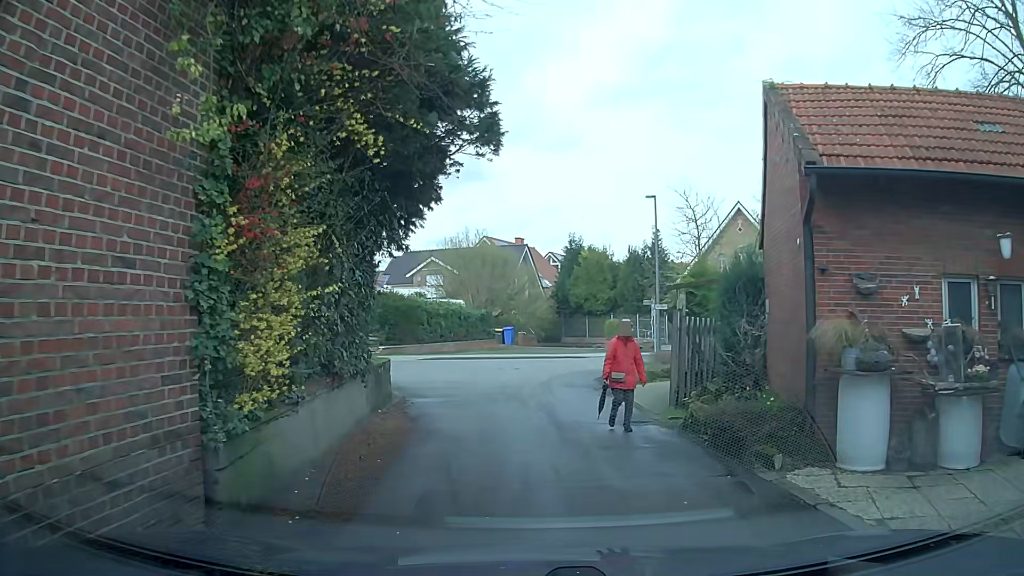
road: residential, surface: asphalt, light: Day
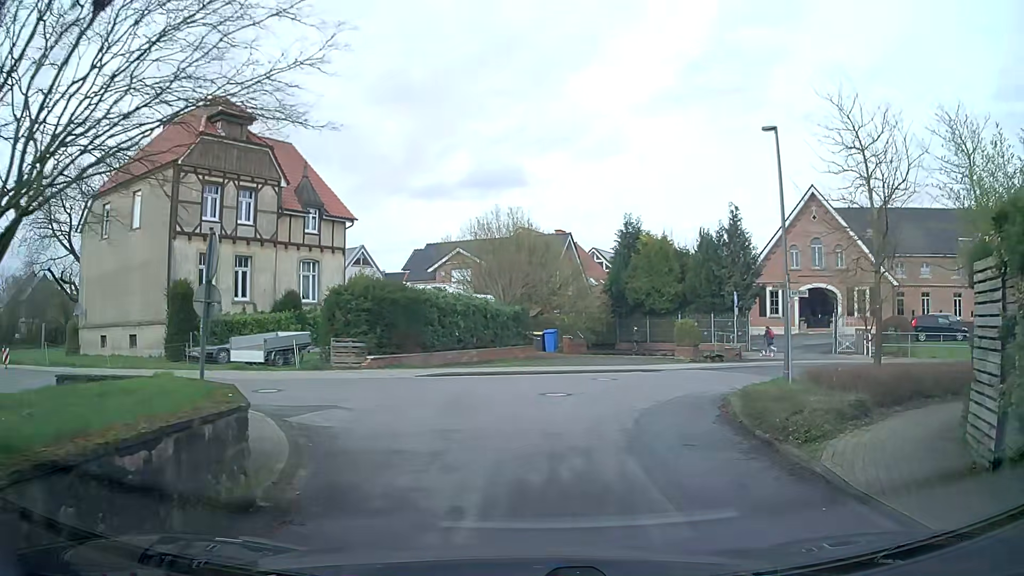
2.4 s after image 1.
(0.0, +9.2) m; -2°
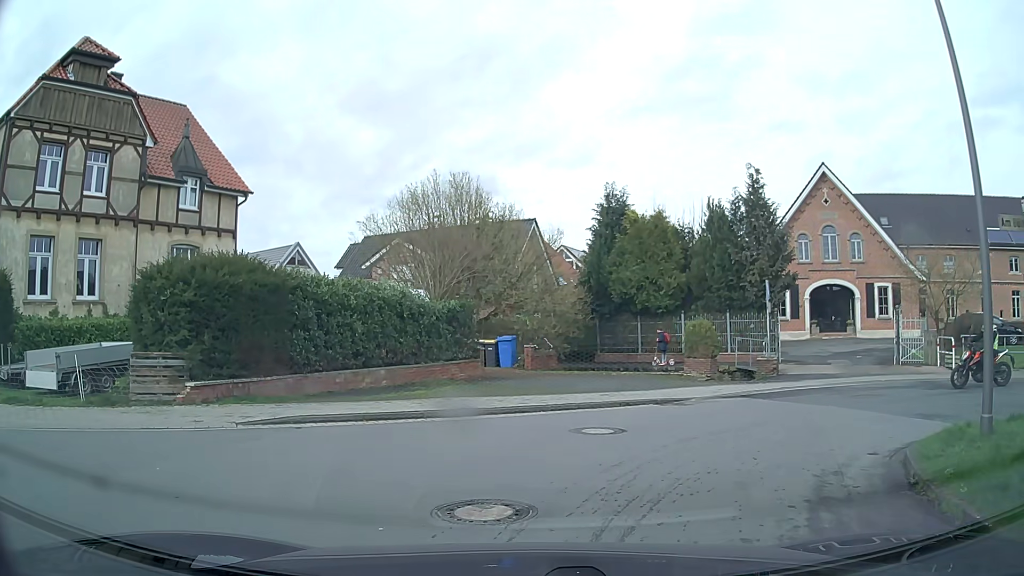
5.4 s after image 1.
(+0.7, +9.2) m; +2°
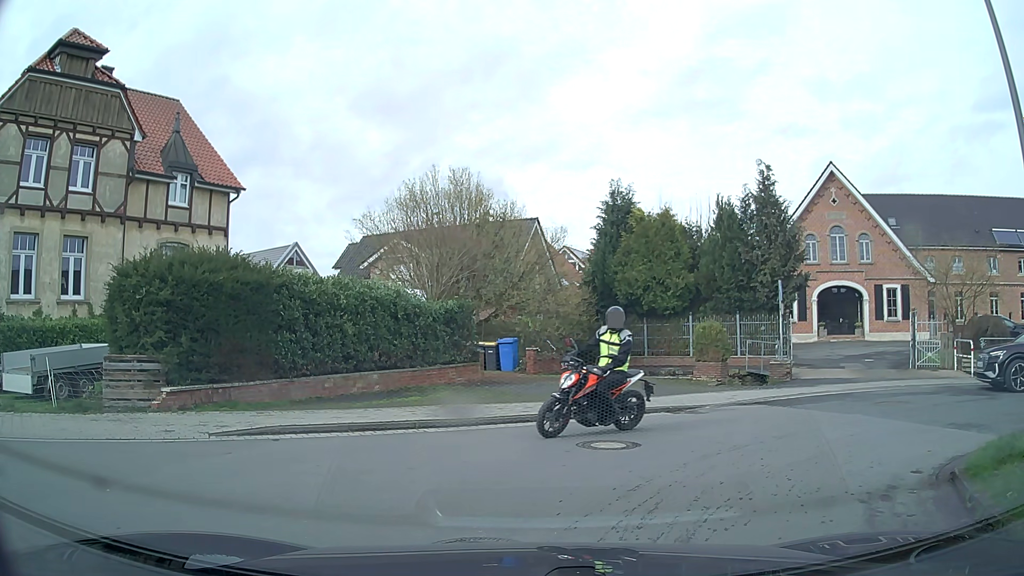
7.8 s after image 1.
(0.0, +1.0) m; +1°
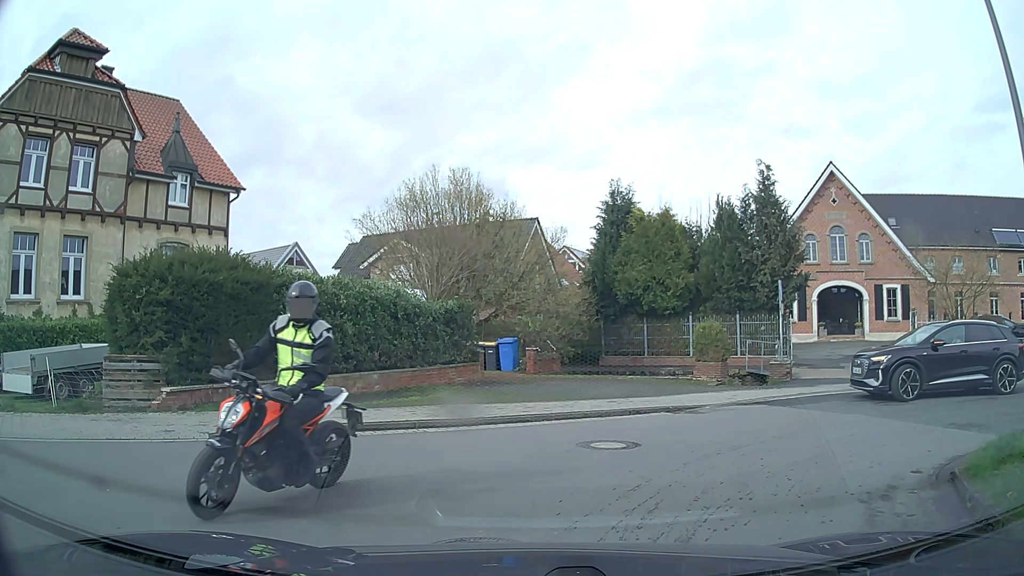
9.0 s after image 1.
(0.0, 0.0) m; 0°
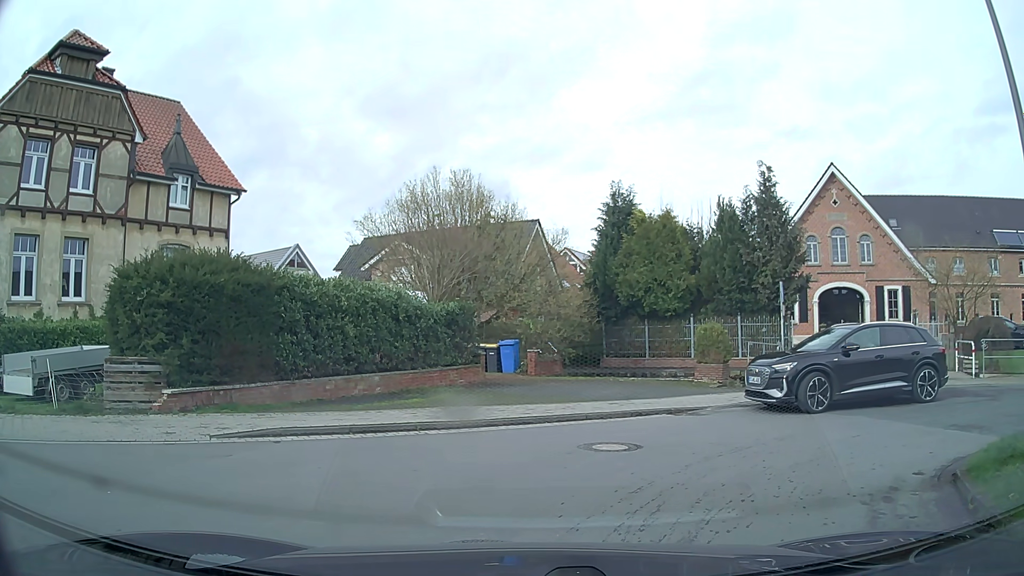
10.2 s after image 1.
(0.0, 0.0) m; 0°
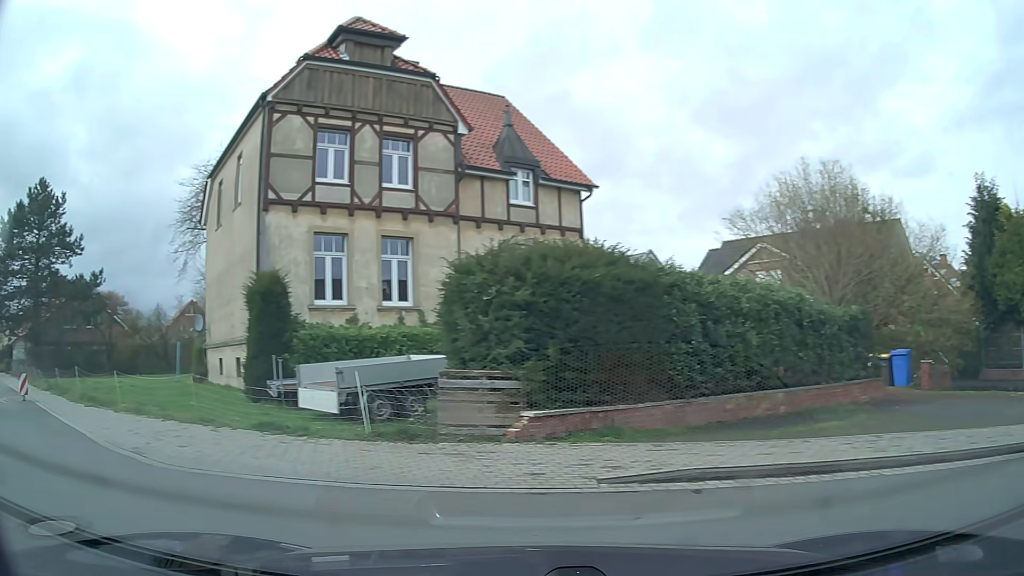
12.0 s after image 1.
(-0.6, +2.8) m; -28°
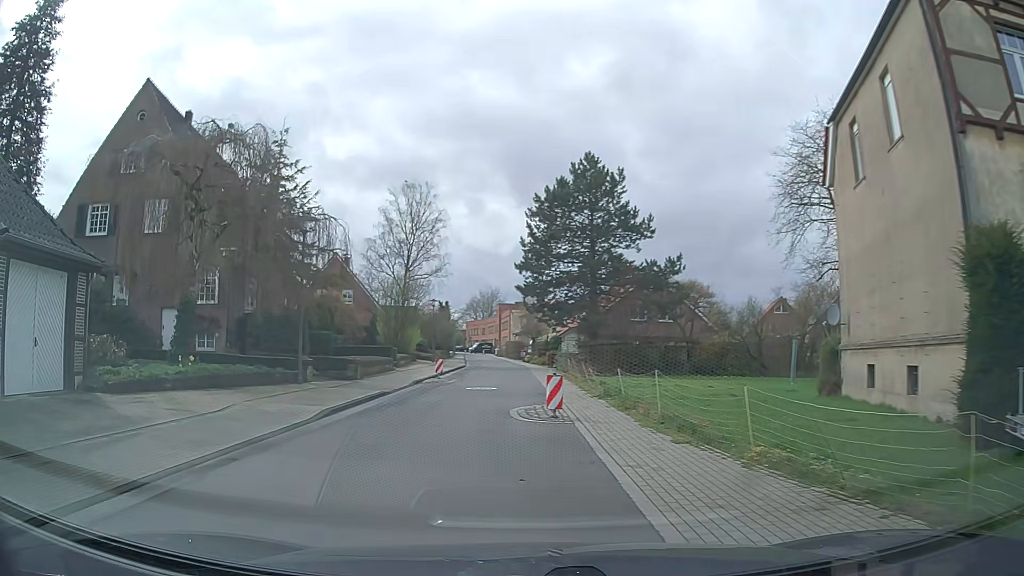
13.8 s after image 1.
(-3.7, +6.7) m; -50°
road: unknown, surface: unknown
(-1, +10) (-2, +20) (-1, +30) (-1, +40) (-1, +50) (-2, +60) (-3, +70) (-4, +80) (-5, +90) (-6, +100) m
